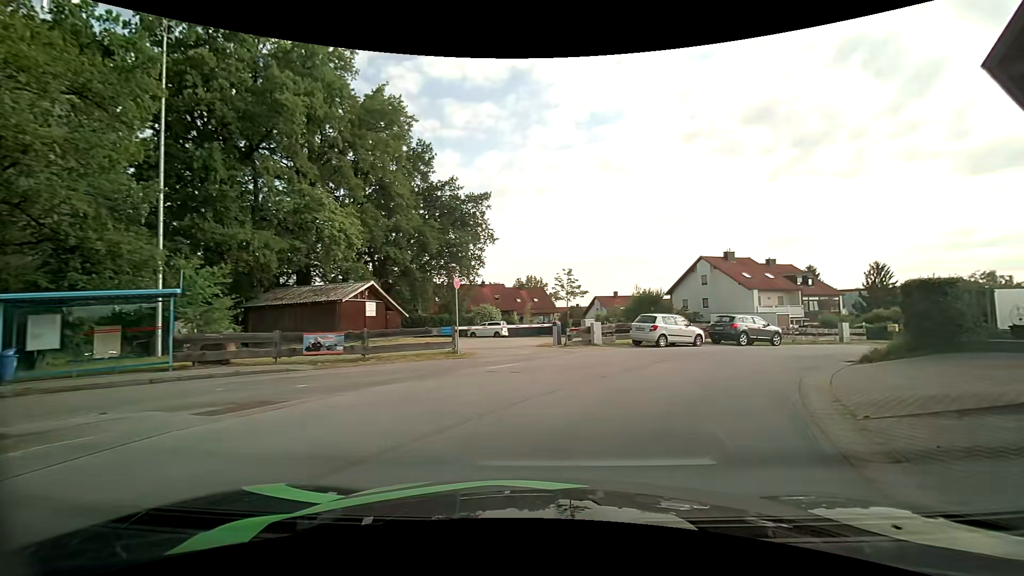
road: unclassified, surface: asphalt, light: Day
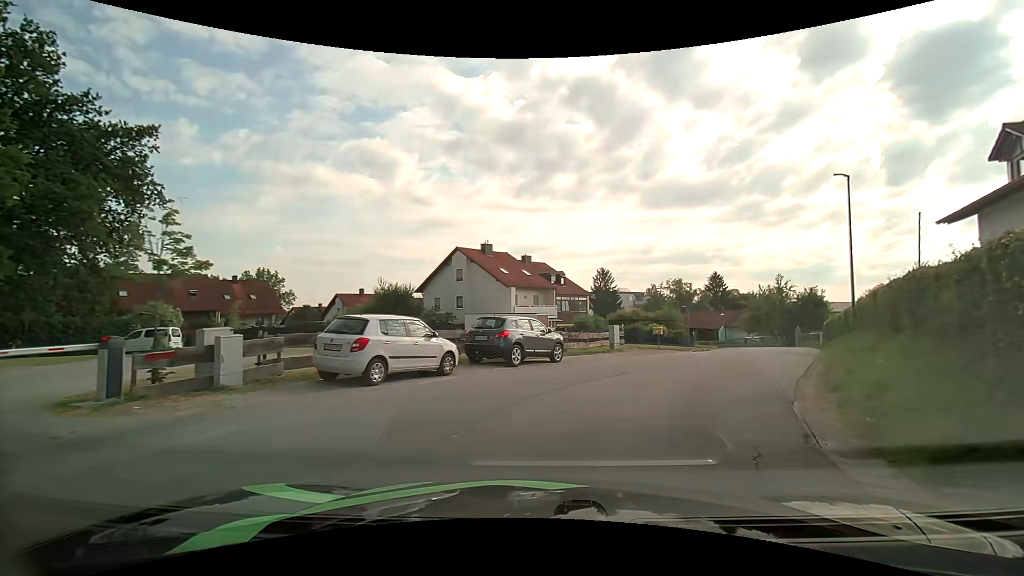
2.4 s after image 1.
(+2.7, +12.0) m; +26°
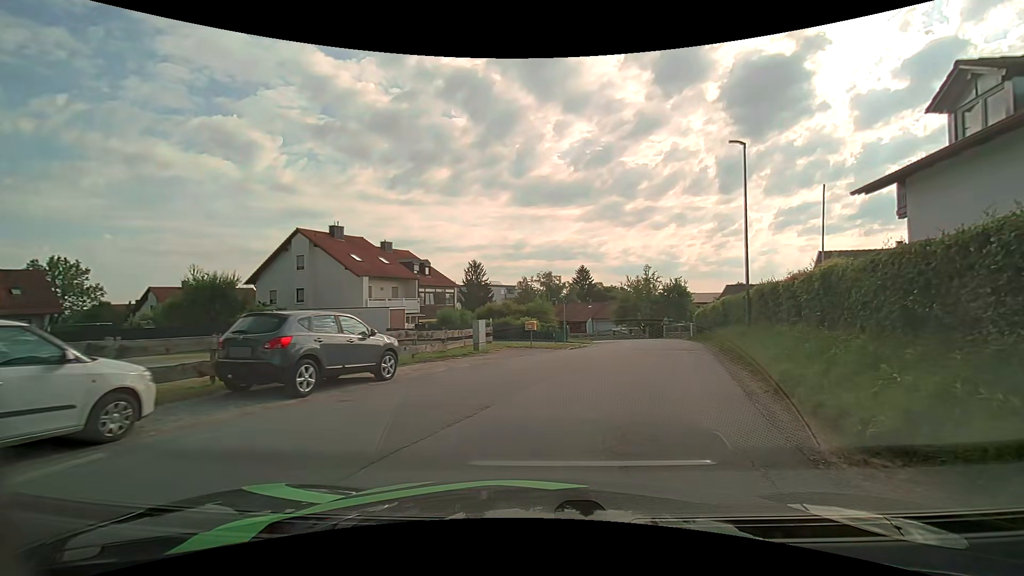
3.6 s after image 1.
(+0.8, +6.0) m; +15°
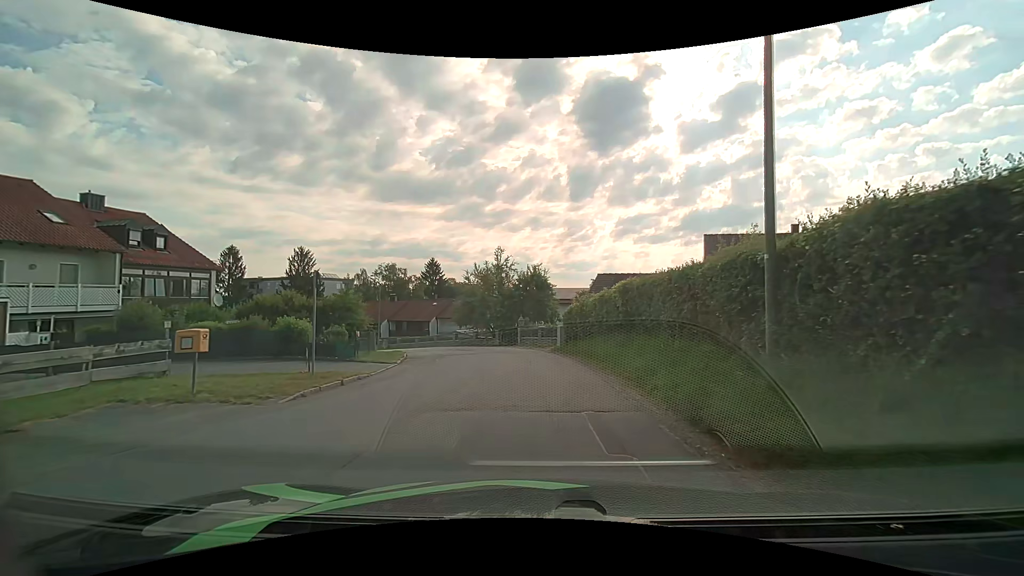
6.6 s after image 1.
(+2.7, +14.5) m; +15°
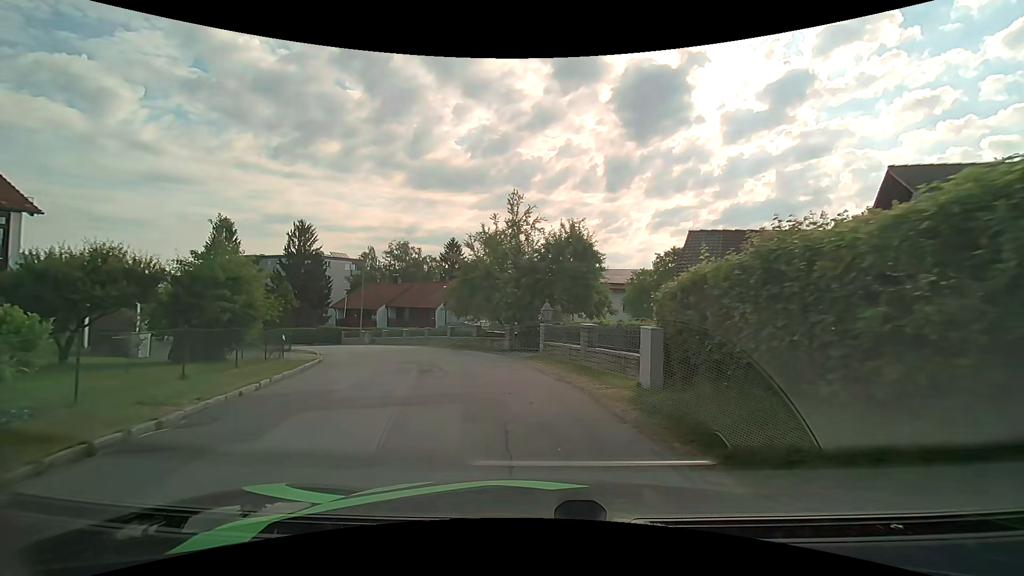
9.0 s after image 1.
(-0.1, +15.5) m; -4°
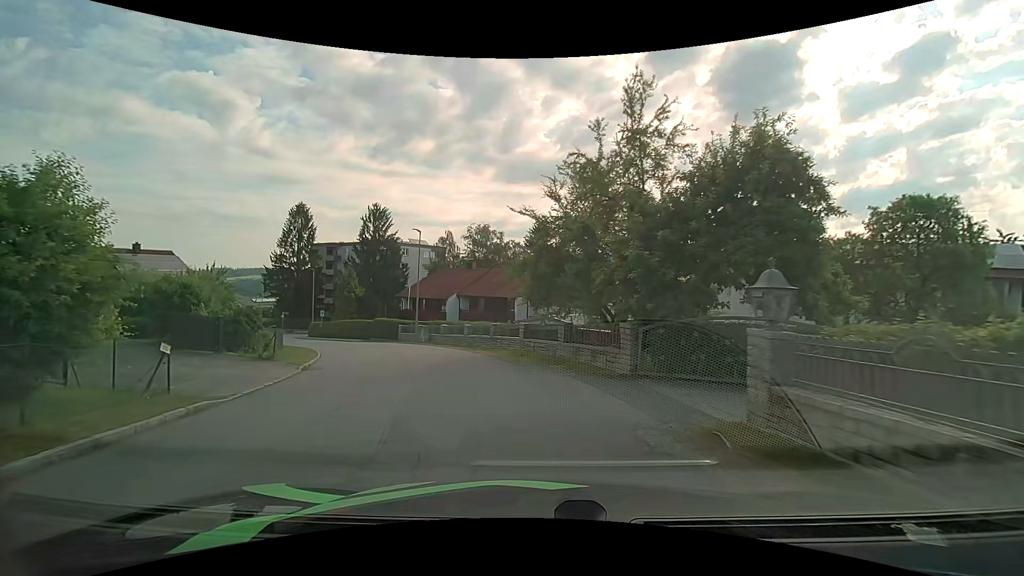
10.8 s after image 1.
(-0.9, +11.3) m; -9°
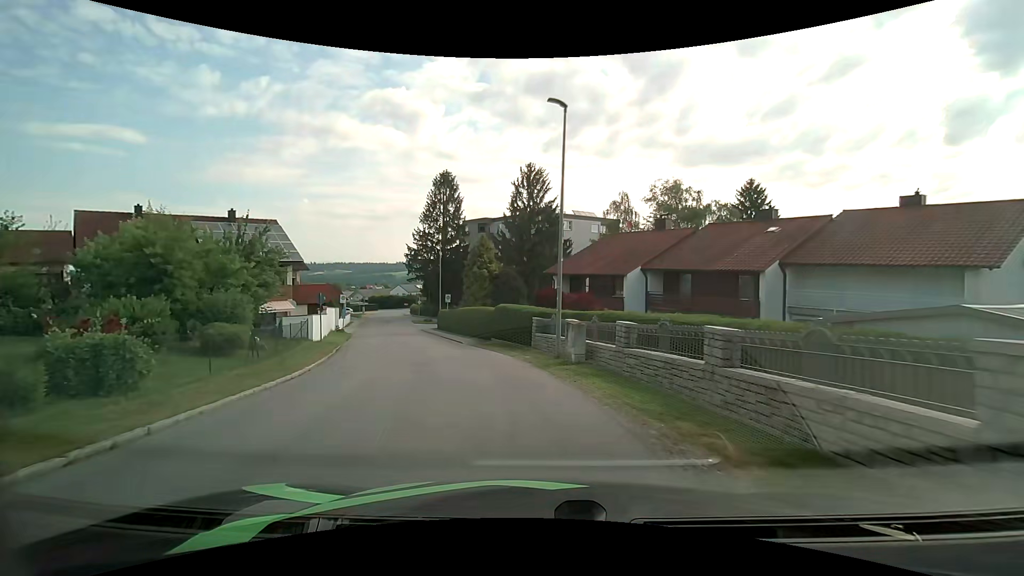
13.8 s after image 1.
(-3.6, +20.3) m; -20°
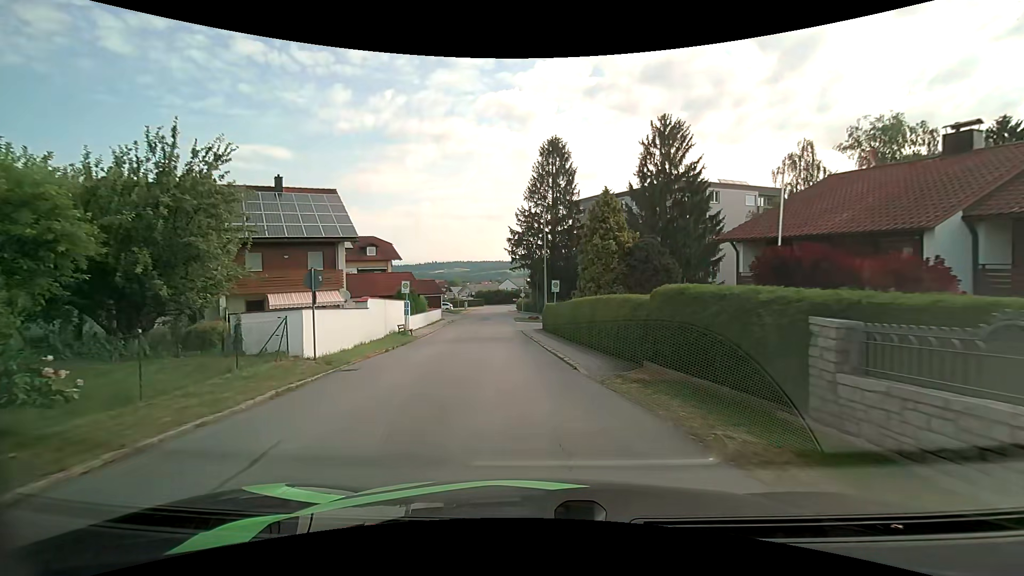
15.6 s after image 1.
(-1.7, +13.8) m; -13°
(0, +10) (-1, +20) (-2, +30) (-3, +40) (-4, +50) (-5, +60) (-5, +70) (-6, +80) (-6, +90) (-2, +99) m
